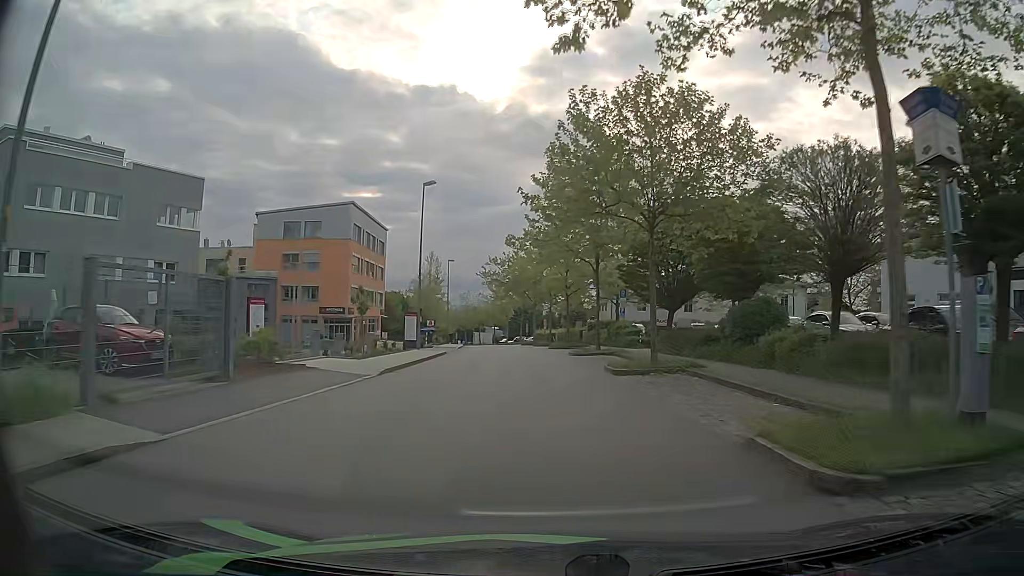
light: Day
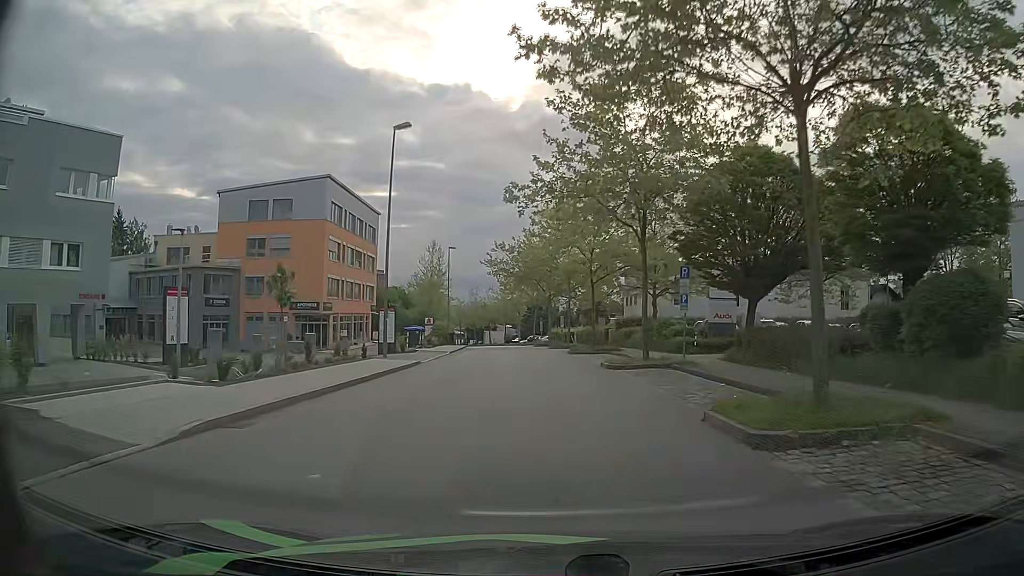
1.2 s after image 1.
(-0.1, +11.9) m; -1°
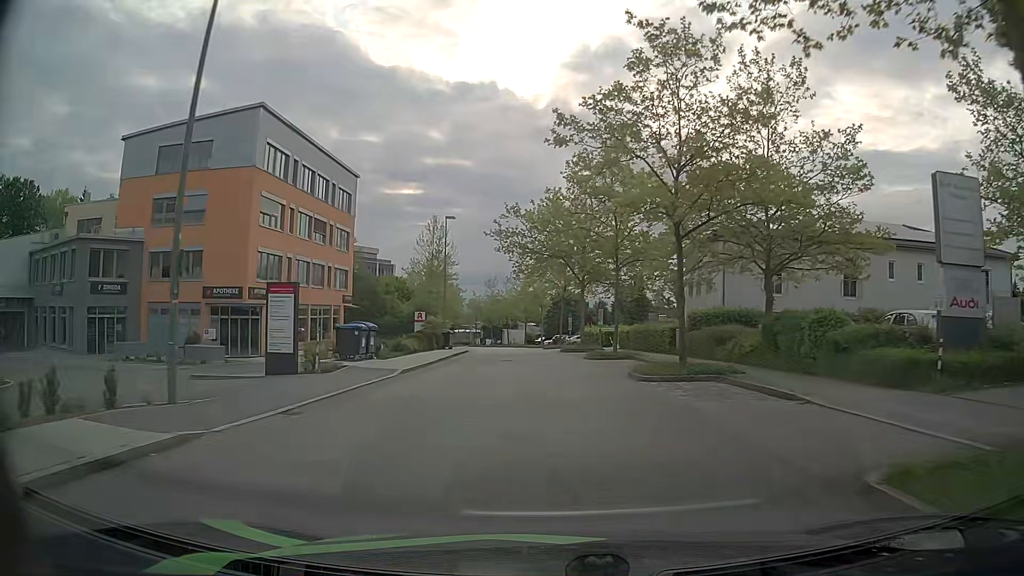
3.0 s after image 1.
(-0.4, +18.6) m; -2°
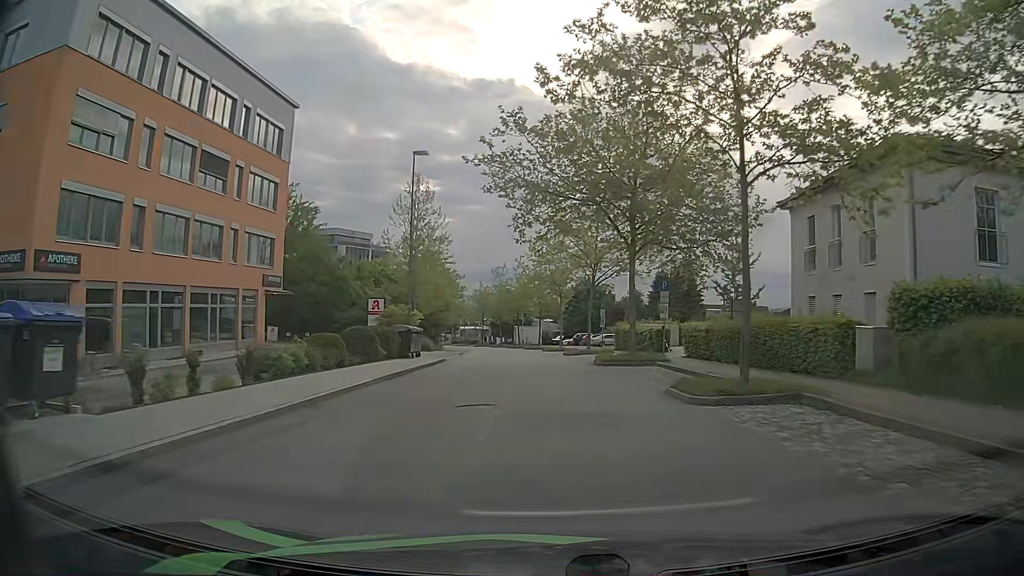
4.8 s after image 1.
(-0.4, +19.1) m; -2°
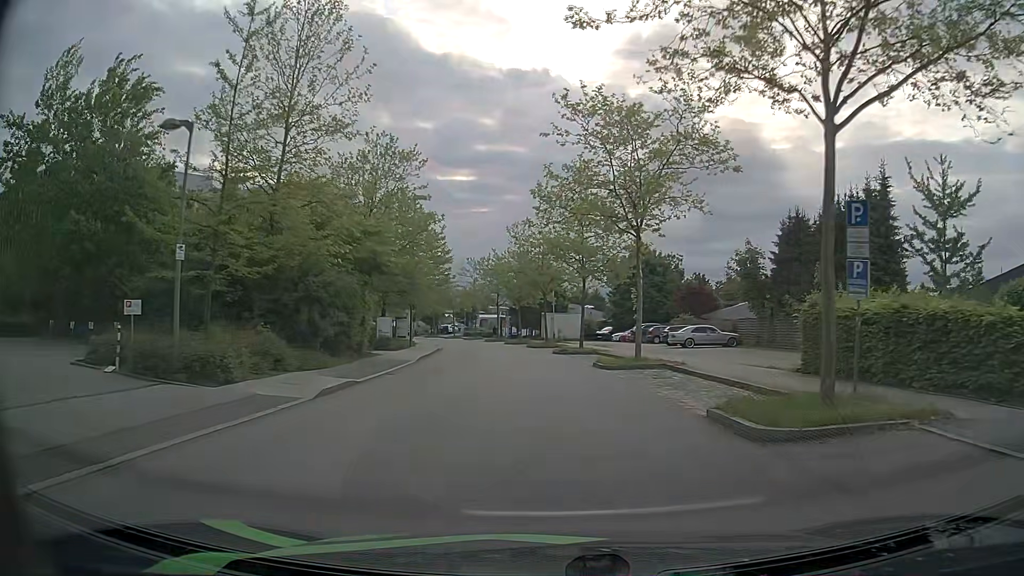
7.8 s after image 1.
(-0.6, +32.2) m; -3°
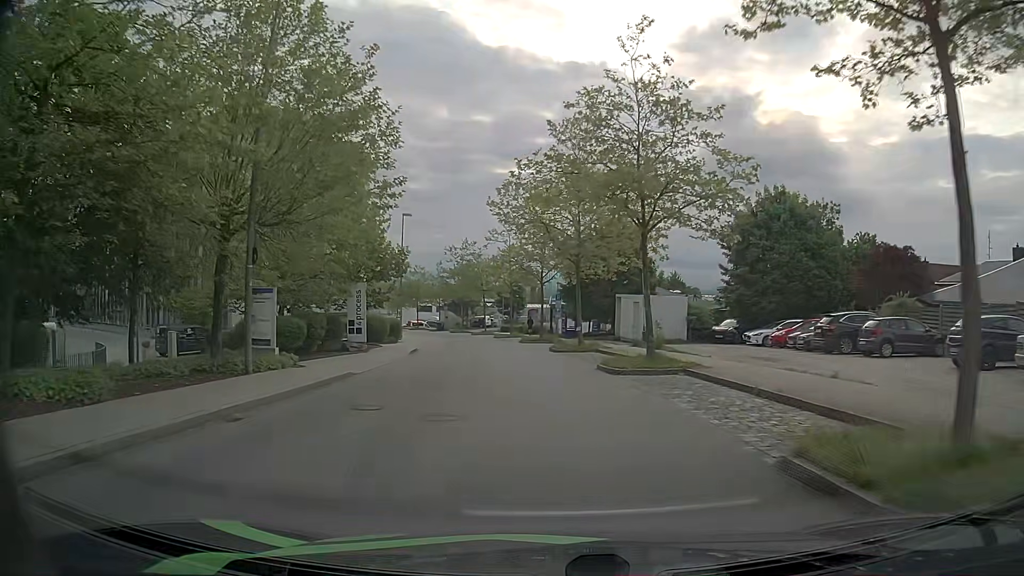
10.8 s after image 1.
(-1.2, +31.2) m; -5°
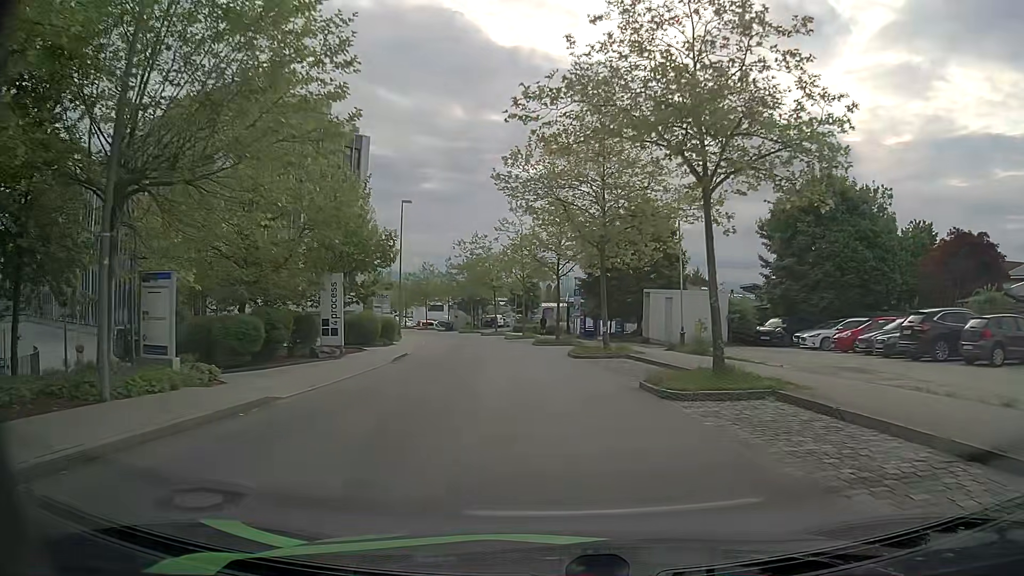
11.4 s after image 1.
(0.0, +6.1) m; -1°
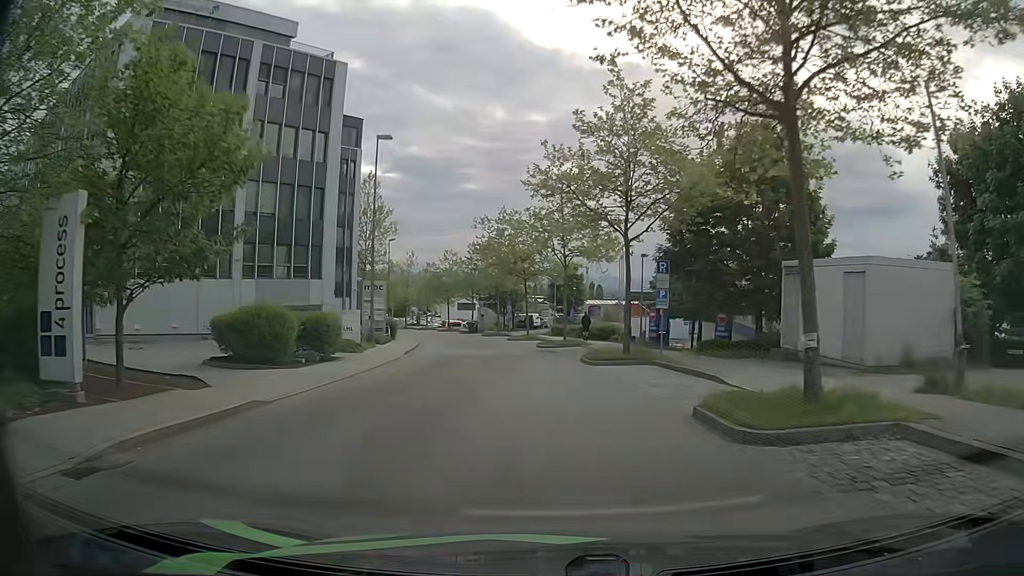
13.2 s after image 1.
(-0.6, +18.0) m; -4°
(0, +10) (-1, +20) (-2, +30) (-3, +40) (-5, +50) (-7, +59) (-10, +69) (-13, +79) (-16, +88) (-20, +97) m
